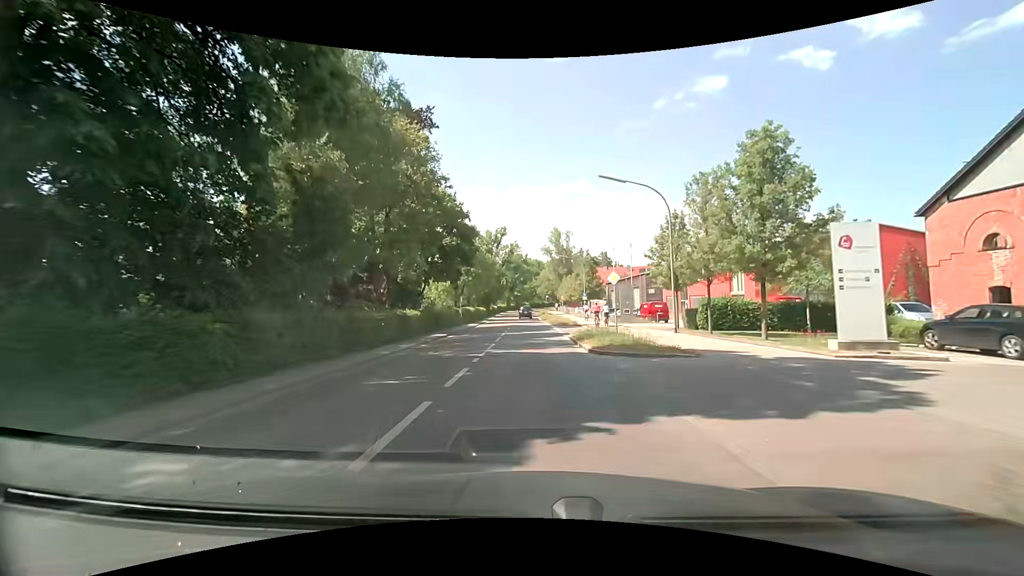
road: secondary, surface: asphalt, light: Day
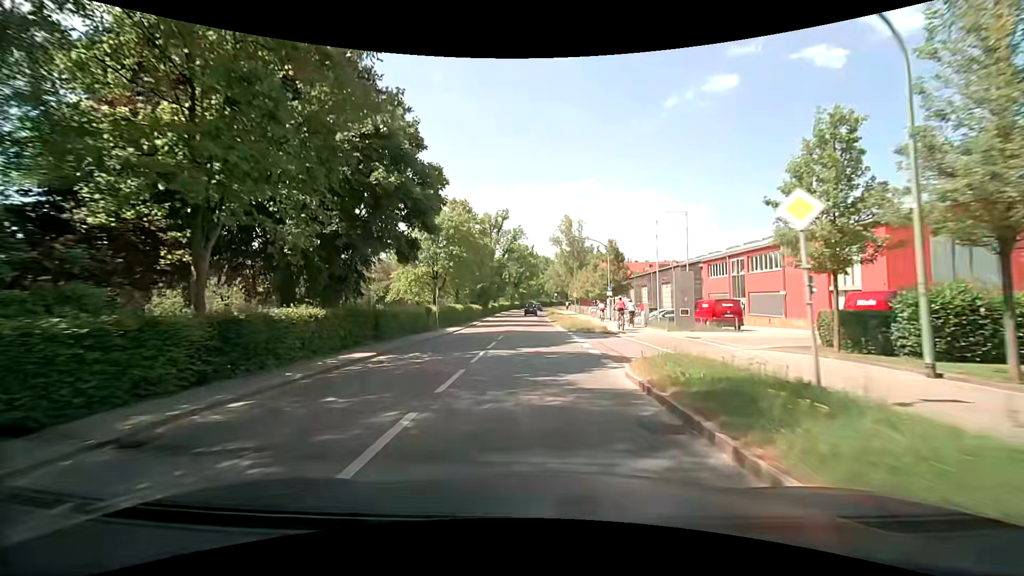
(-0.1, +14.4) m; -1°
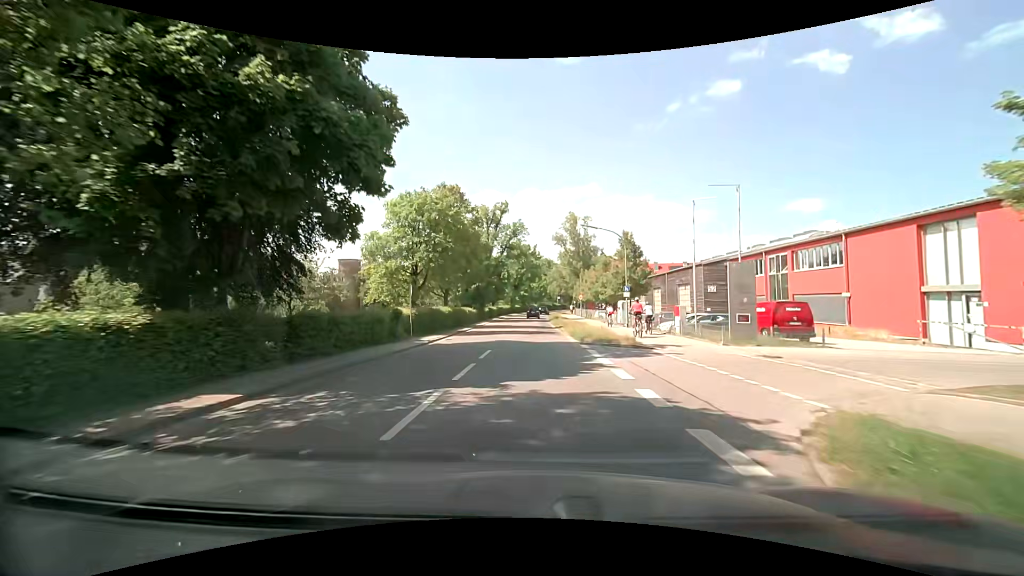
(0.0, +7.3) m; 0°
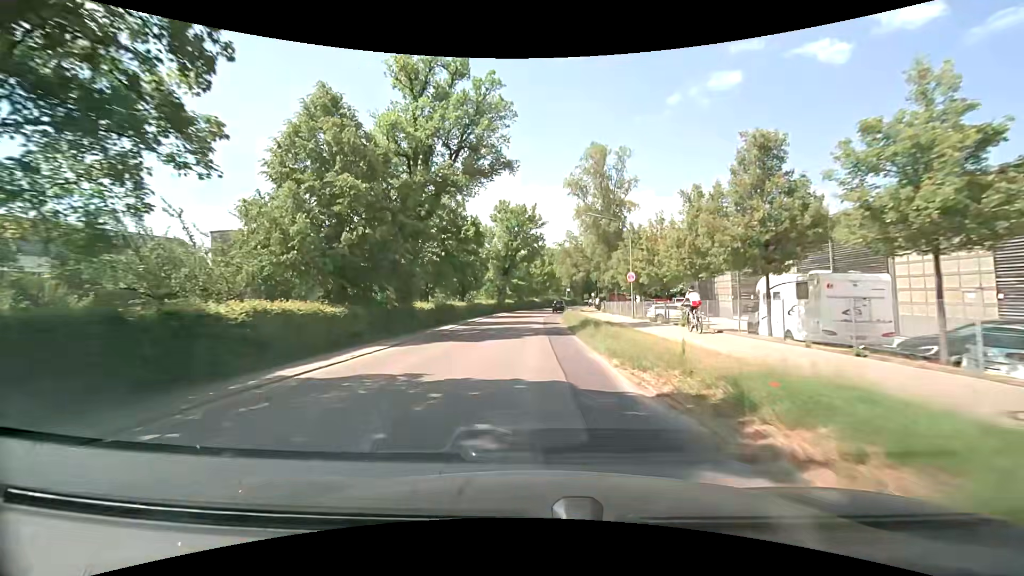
(0.0, +37.8) m; 0°
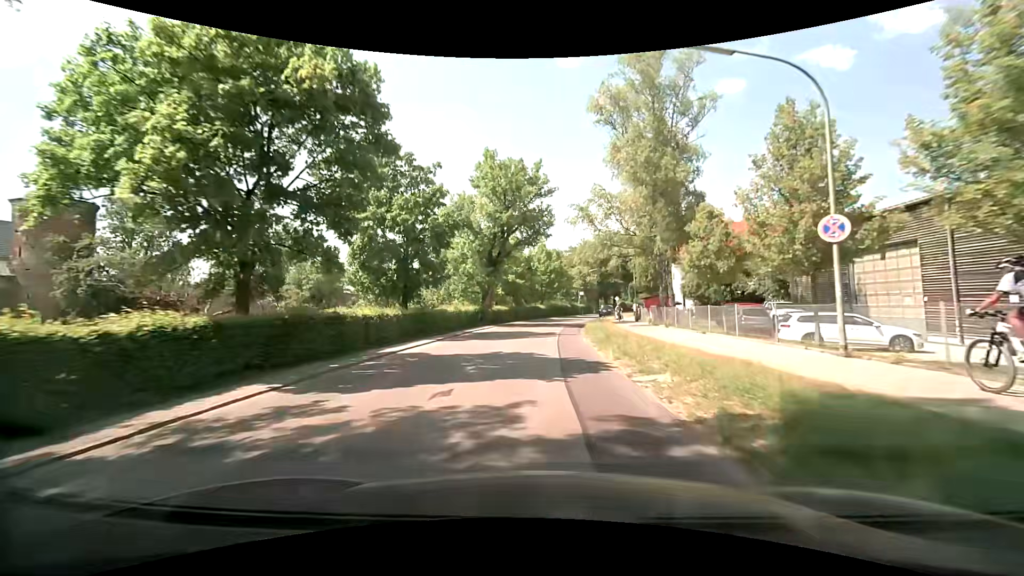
(-0.2, +23.2) m; -1°
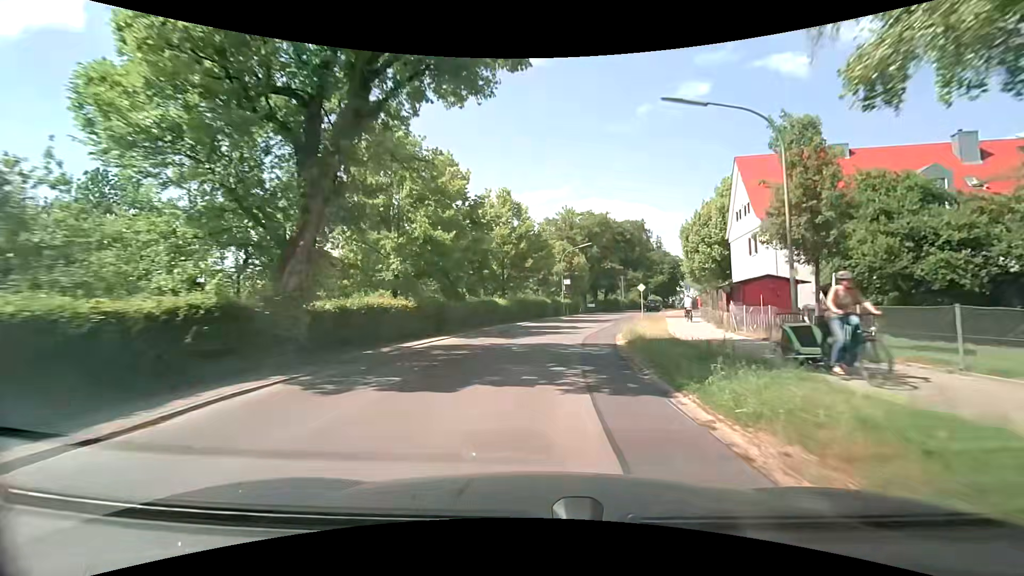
(+0.5, +31.1) m; +3°
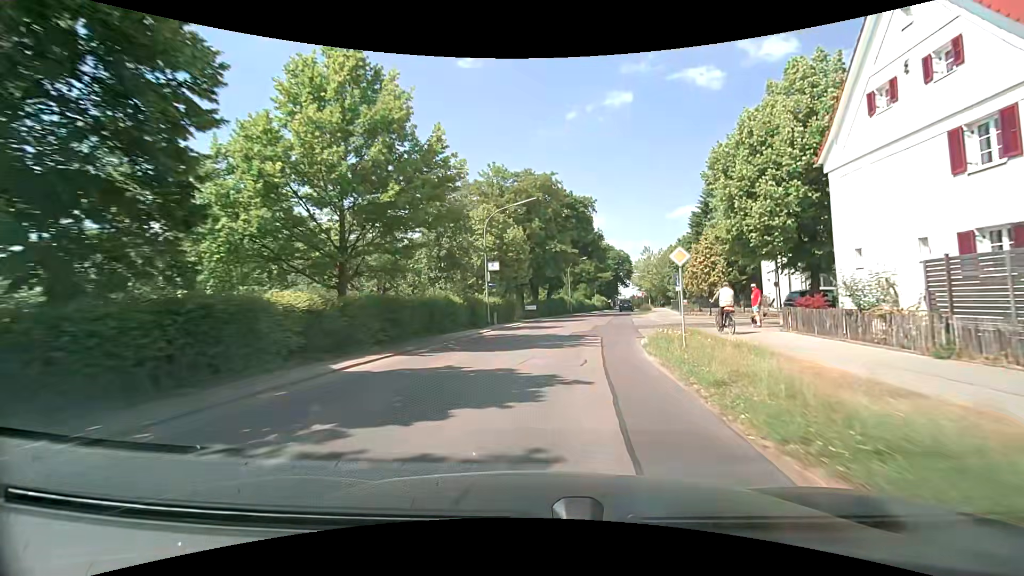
(+1.4, +22.5) m; +8°
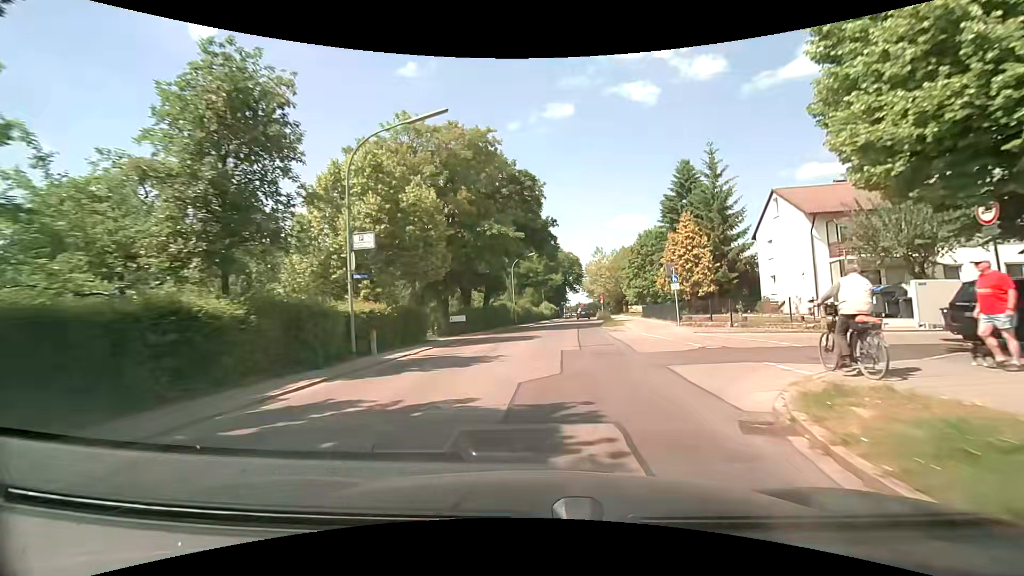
(+0.8, +14.3) m; +7°
(0, +10) (+1, +20) (+2, +30) (+3, +40) (+4, +50) (+5, +60) (+6, +70) (+7, +80) (+8, +90) (+9, +100) m
